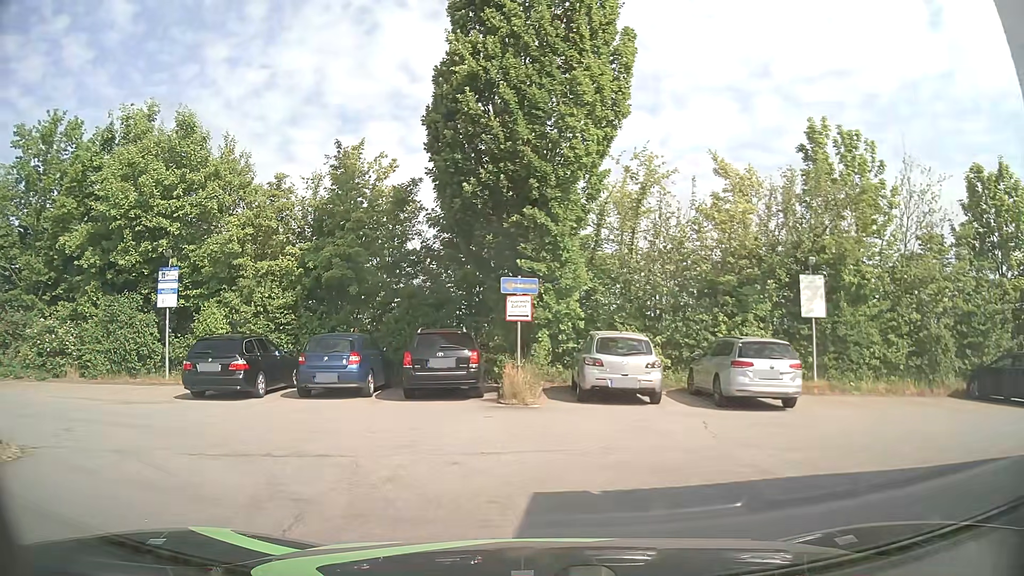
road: residential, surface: asphalt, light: Day
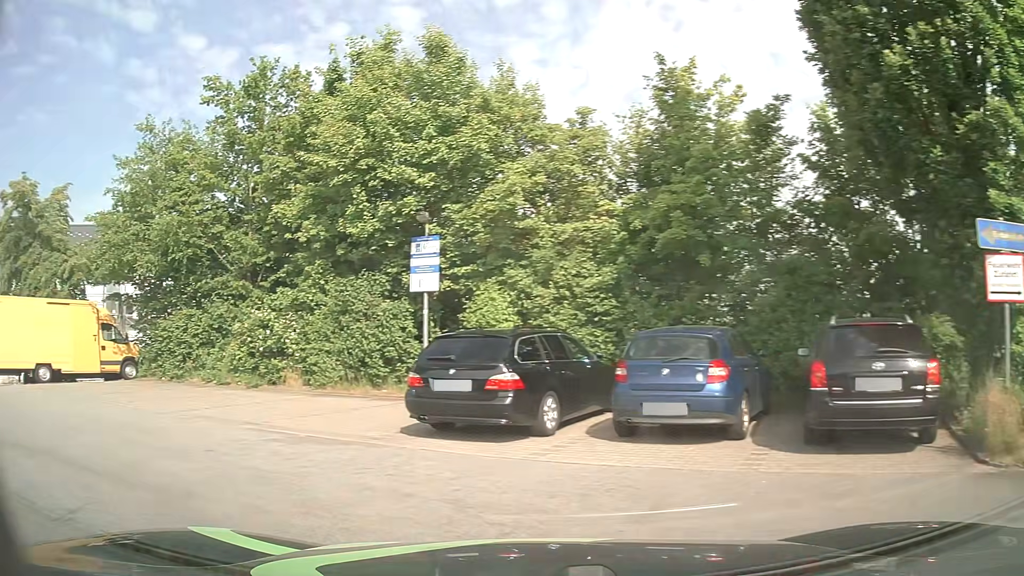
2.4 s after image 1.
(-1.2, +6.6) m; -31°
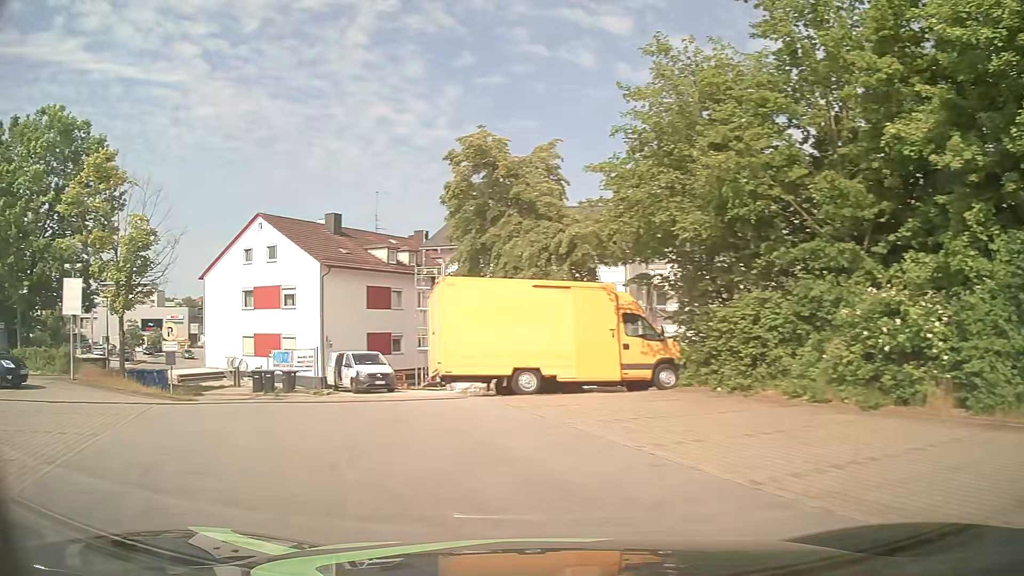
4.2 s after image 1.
(-2.6, +6.4) m; -43°
